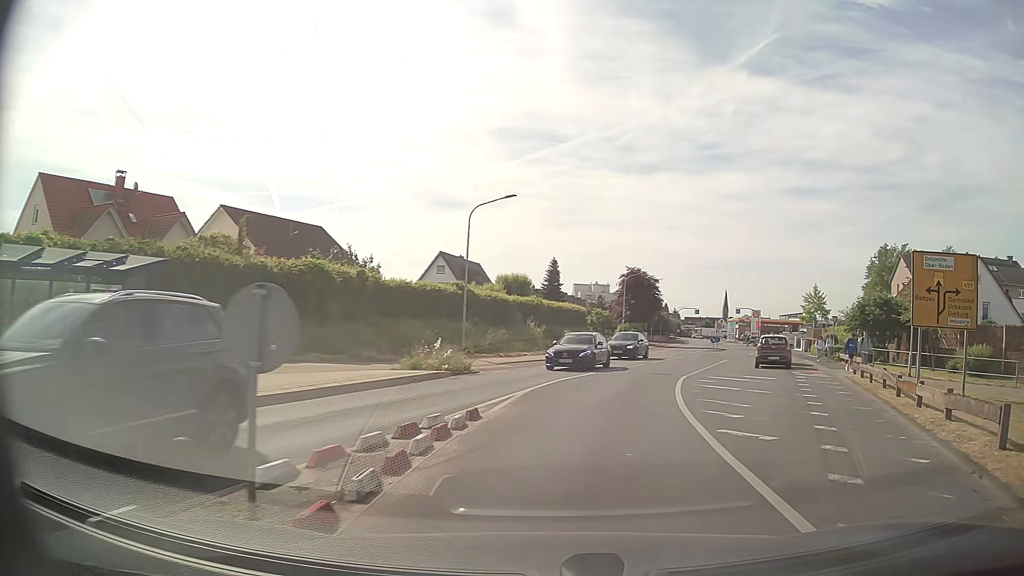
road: tertiary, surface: asphalt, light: Day
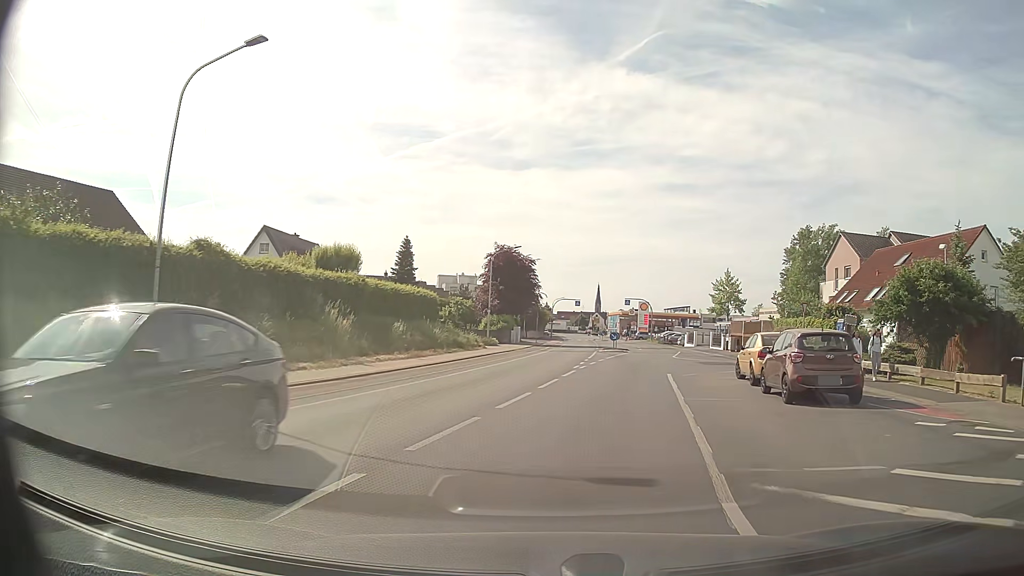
(+1.7, +17.9) m; +10°
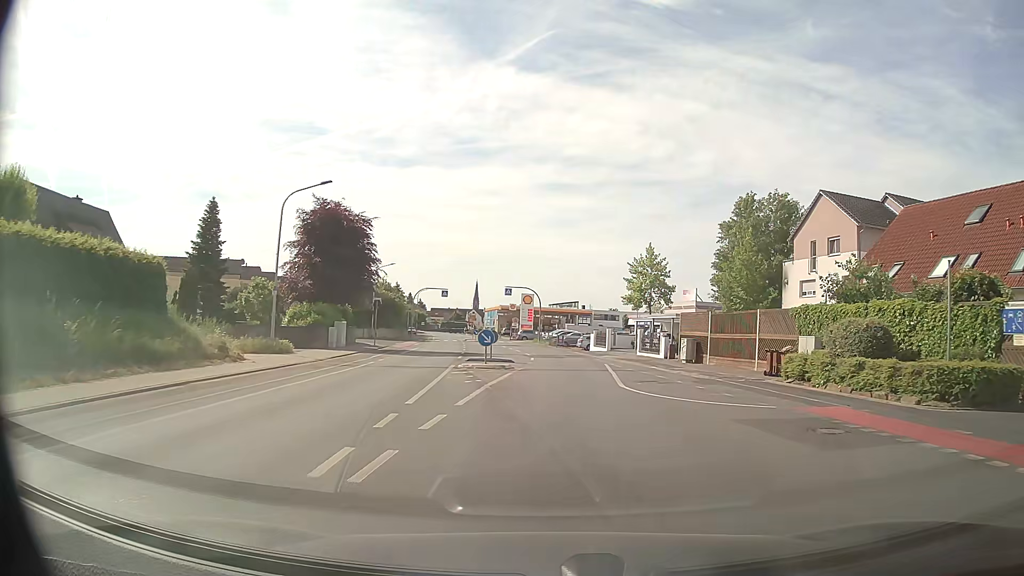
(+2.3, +22.9) m; +10°
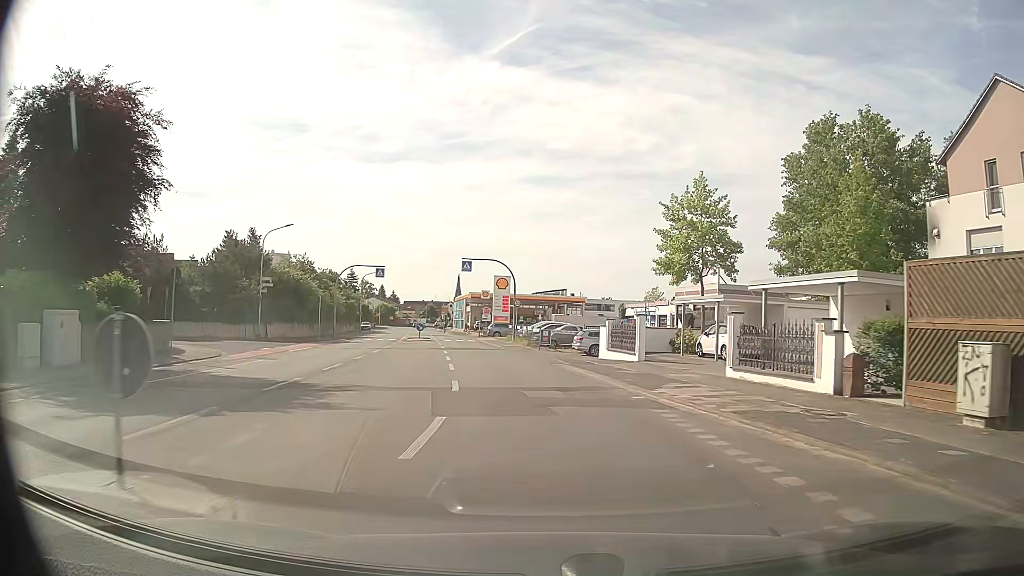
(+0.7, +25.1) m; +2°
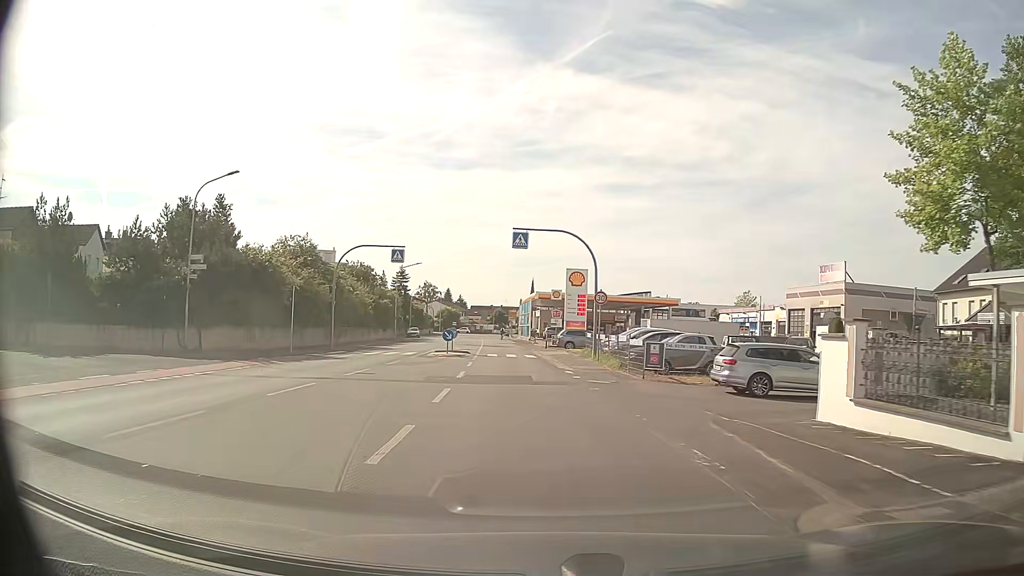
(-0.9, +18.6) m; -6°
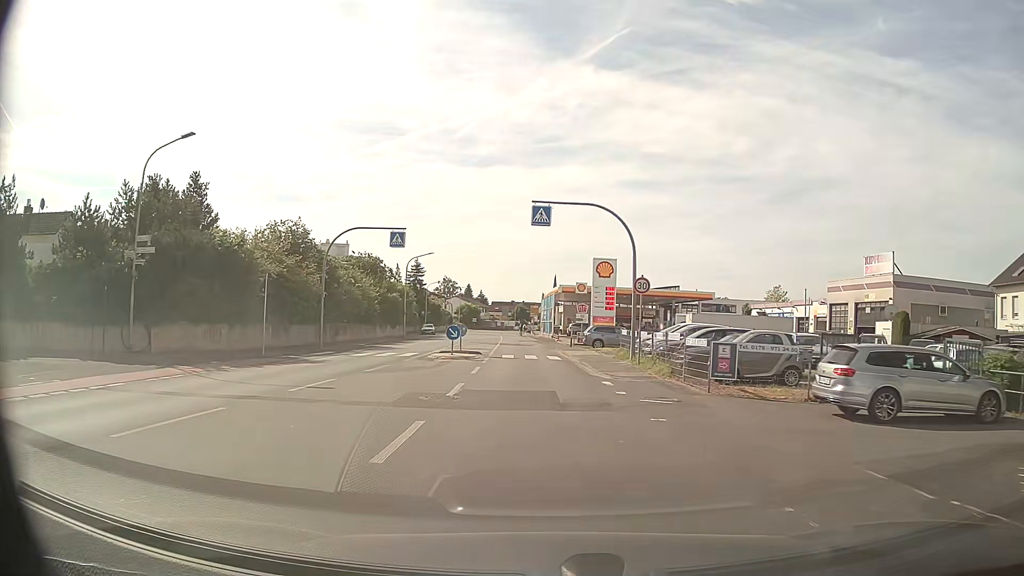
(-0.1, +6.1) m; -2°
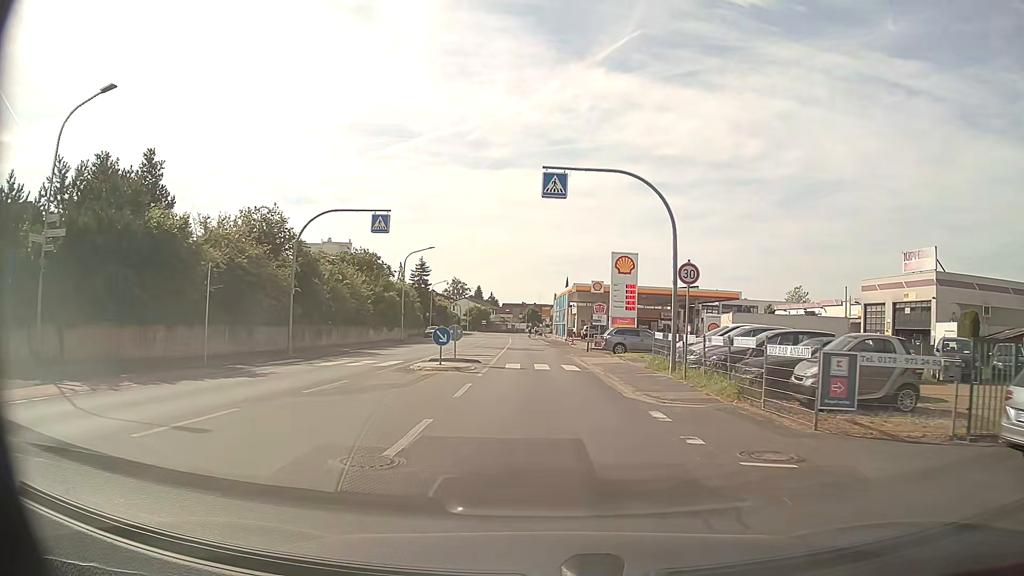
(-0.1, +6.1) m; -1°
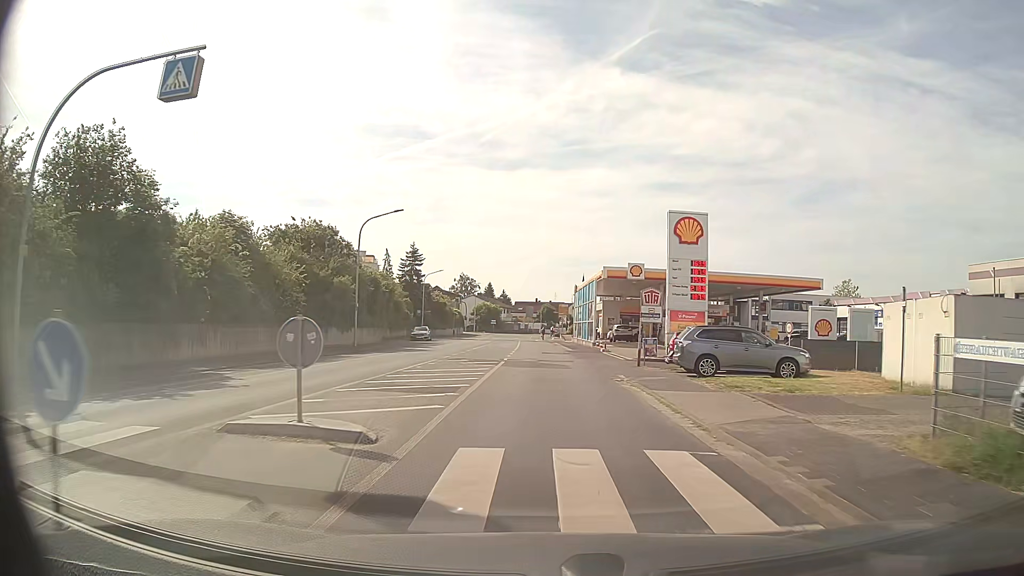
(-0.3, +18.0) m; -2°
(0, +10) (0, +20) (0, +30) (0, +40) (-1, +50) (-1, +60) (-1, +70) (-1, +80) (-1, +90) (-1, +100) m
